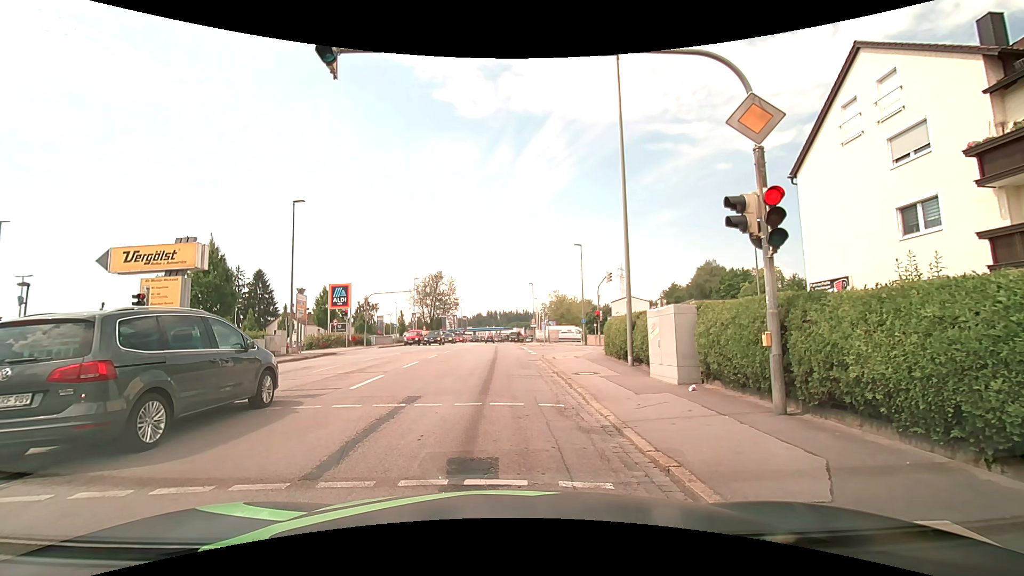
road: tertiary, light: Day
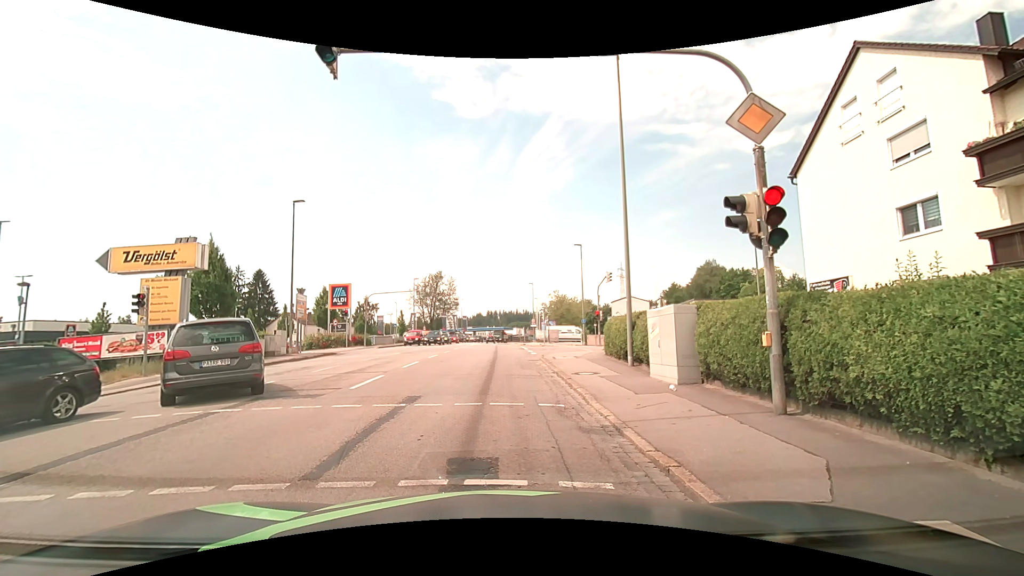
(0.0, 0.0) m; 0°
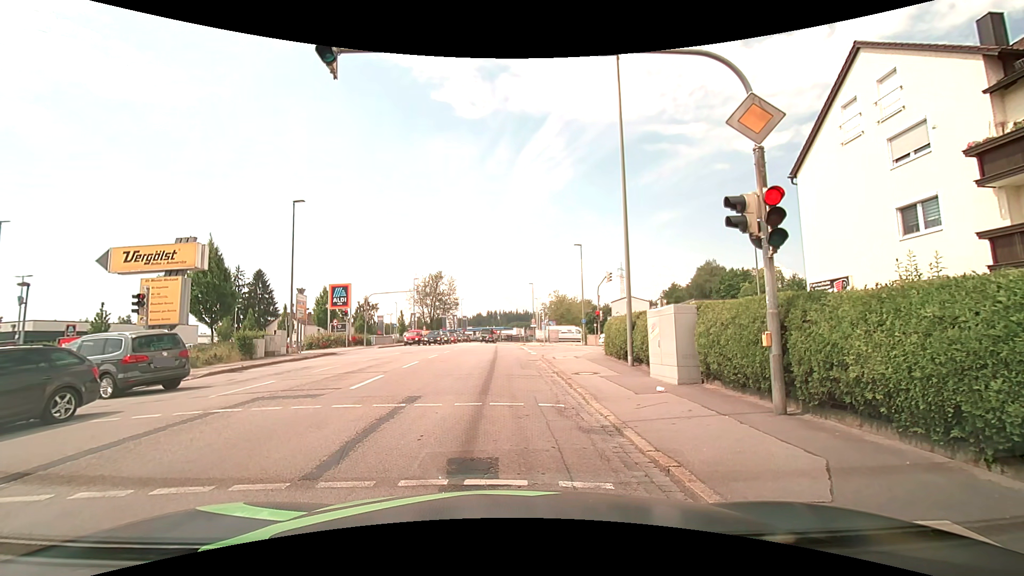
(0.0, 0.0) m; 0°
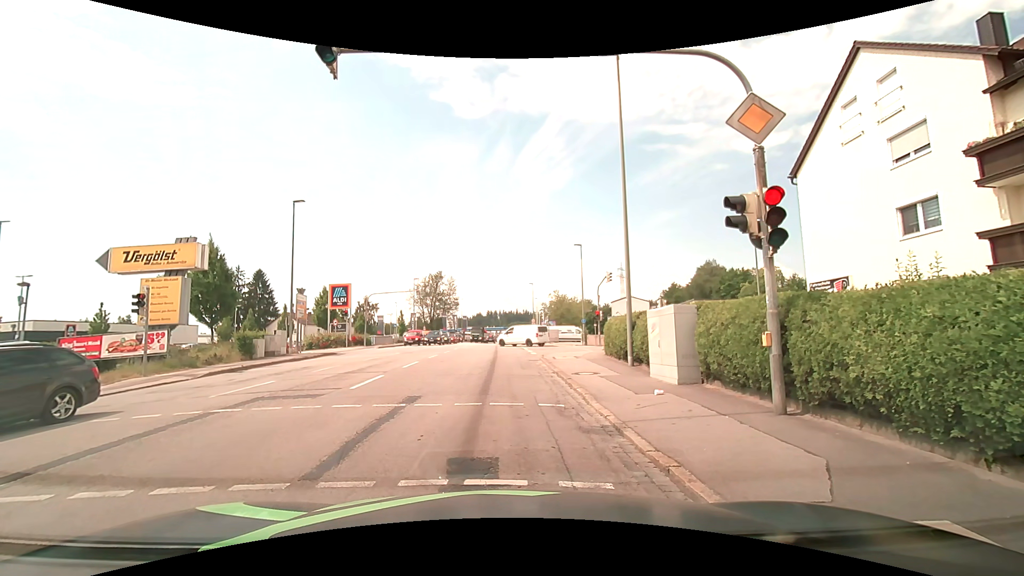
(0.0, 0.0) m; 0°
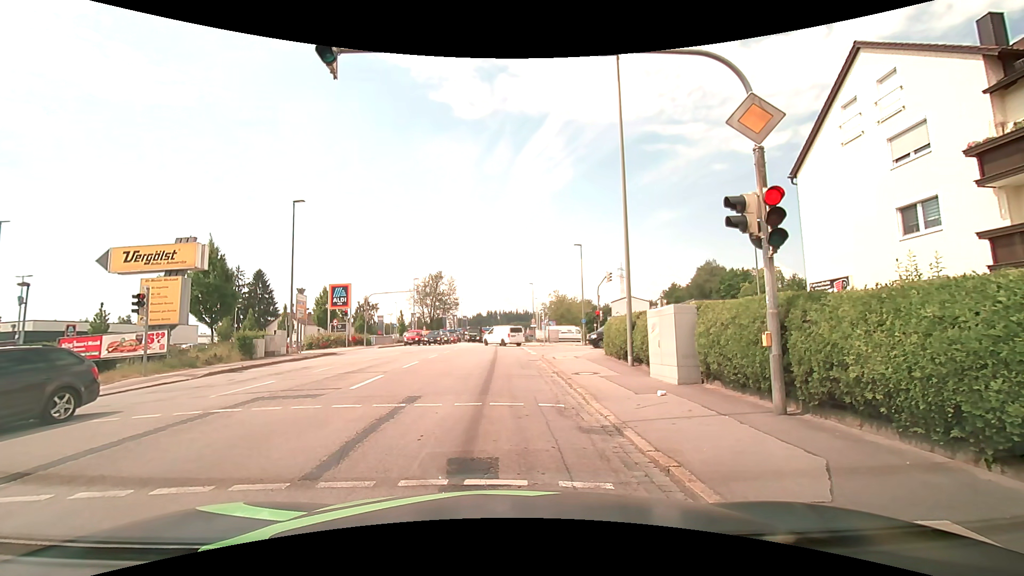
(0.0, 0.0) m; 0°
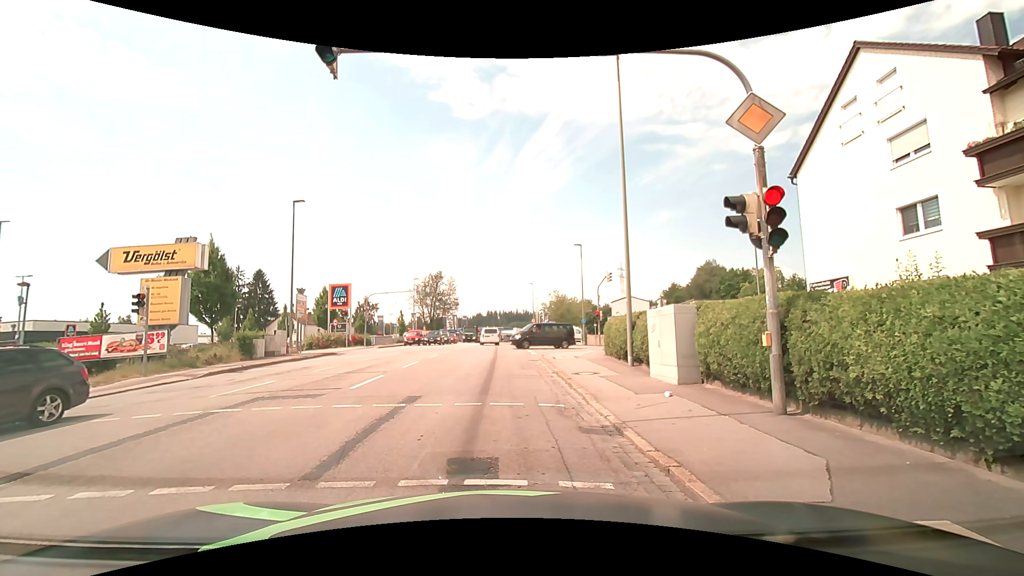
(0.0, 0.0) m; 0°
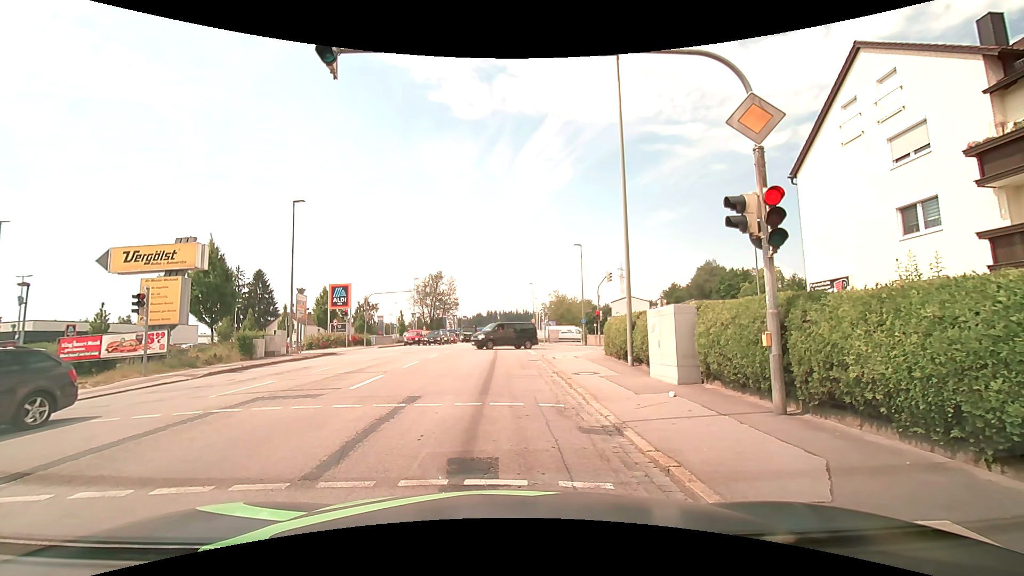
(0.0, 0.0) m; 0°
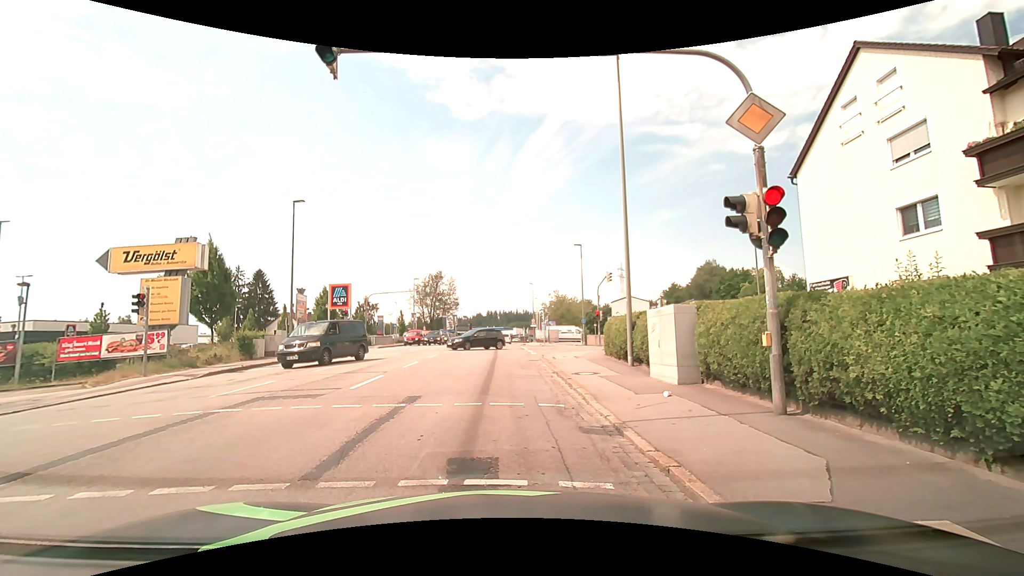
(0.0, 0.0) m; 0°
(0, +10) (0, +20) (-1, +30) (-1, +40) (-1, +50) (-2, +60) (-2, +70) (-2, +80) (-2, +90) (-1, +100) m
